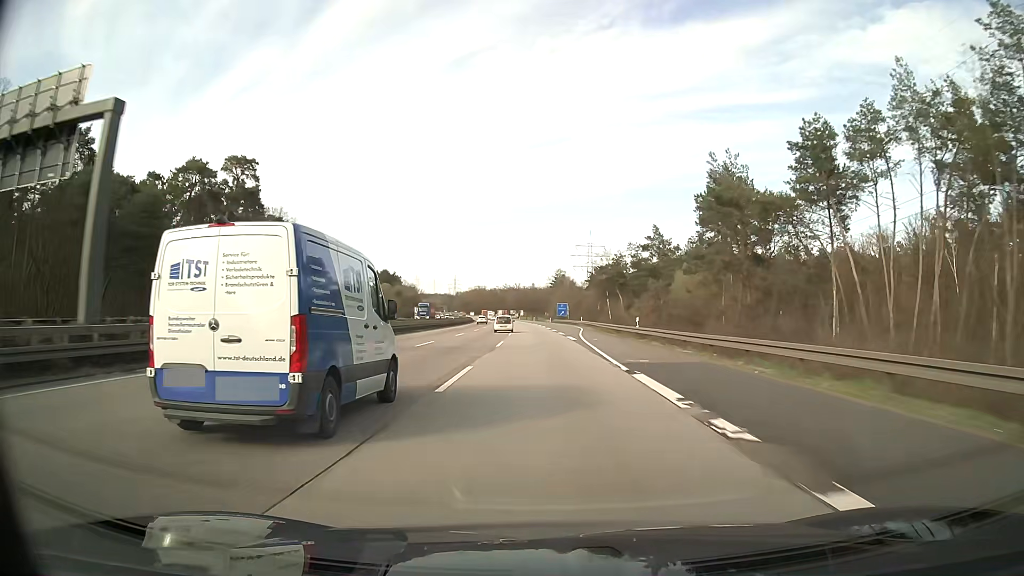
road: motorway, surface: asphalt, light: Day
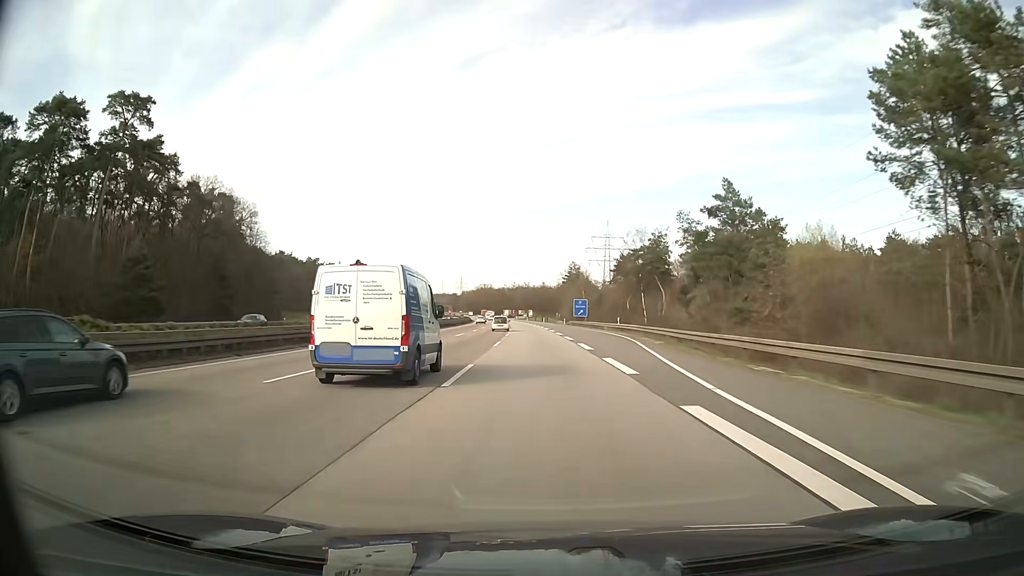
(-0.3, +35.4) m; -1°
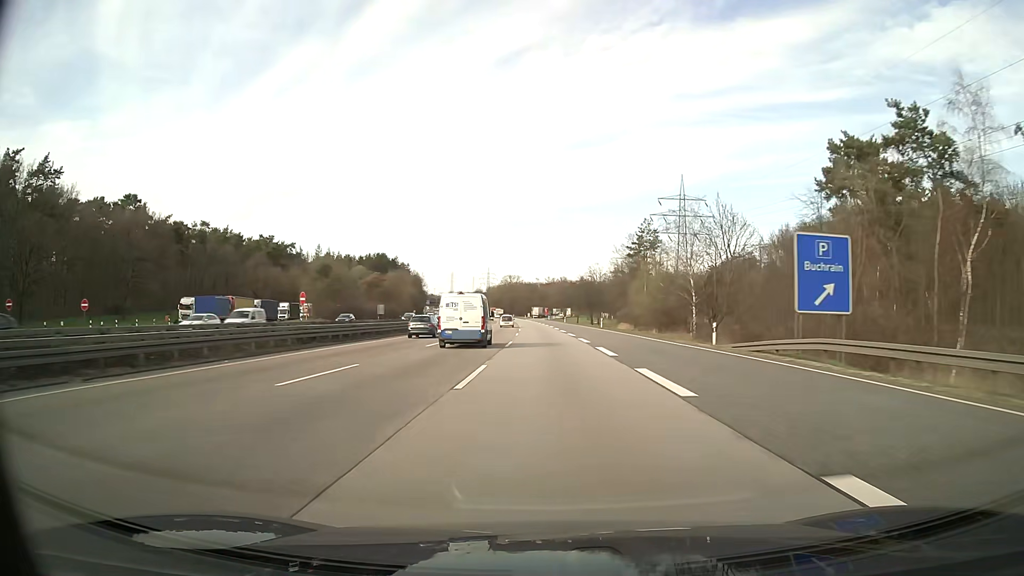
(-2.2, +89.0) m; -3°
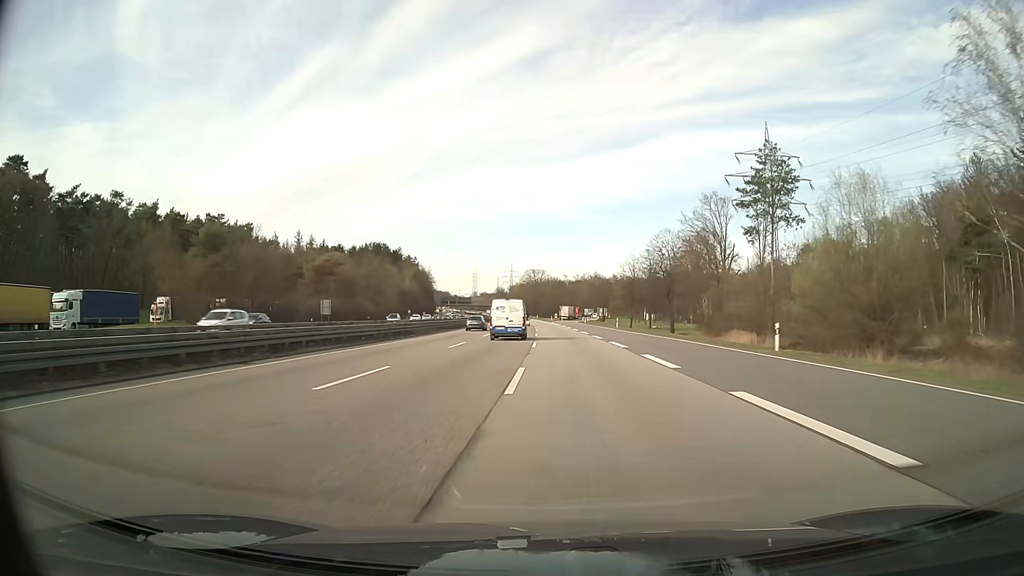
(-1.1, +53.9) m; -2°
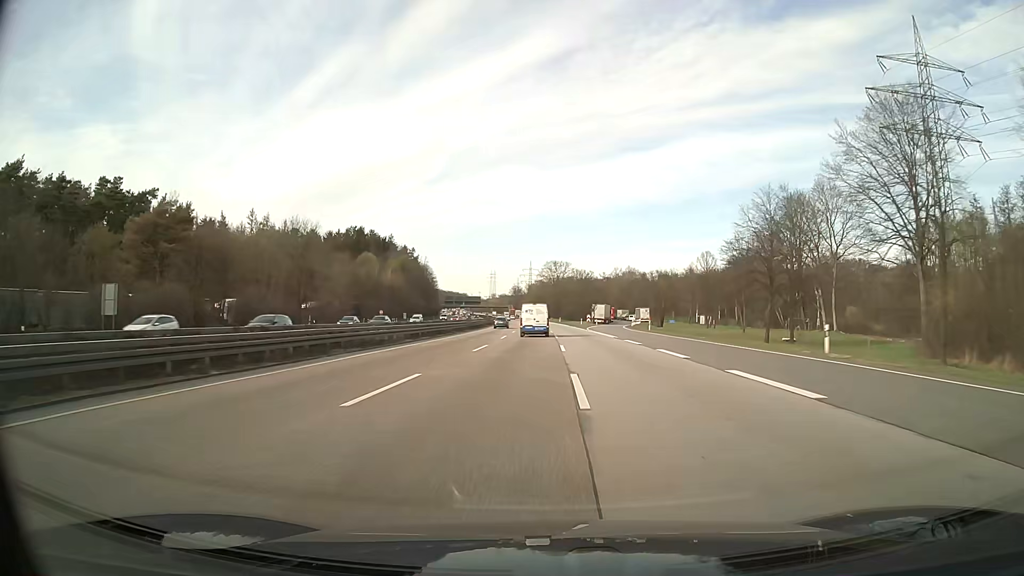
(-0.9, +55.3) m; -2°
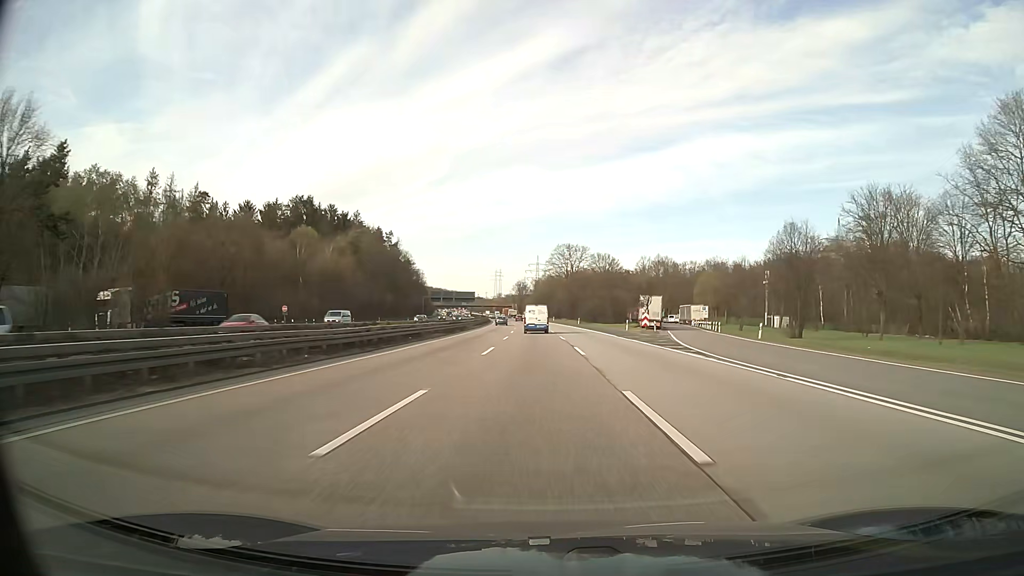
(-0.5, +56.6) m; -1°
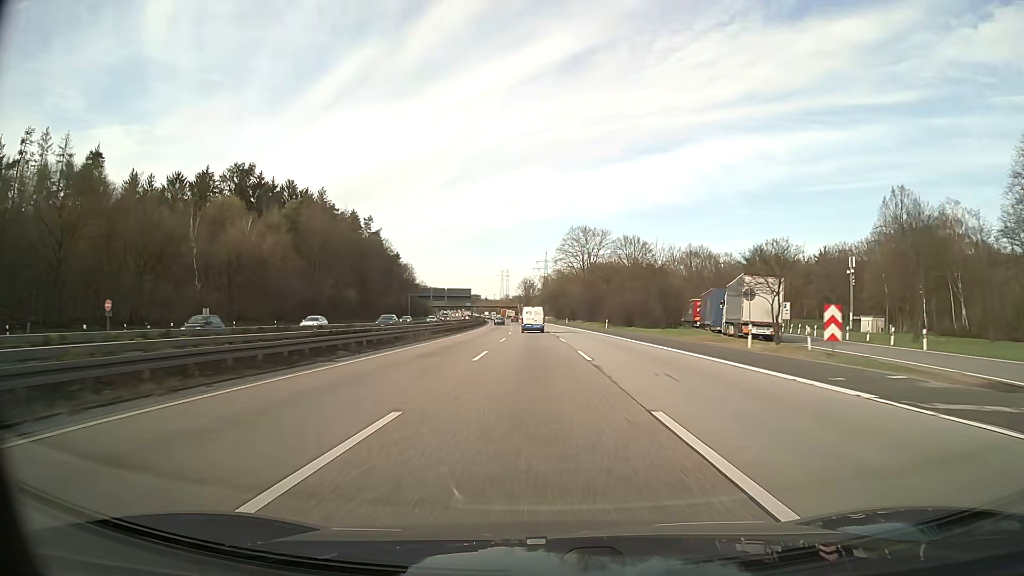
(-0.2, +38.3) m; -1°
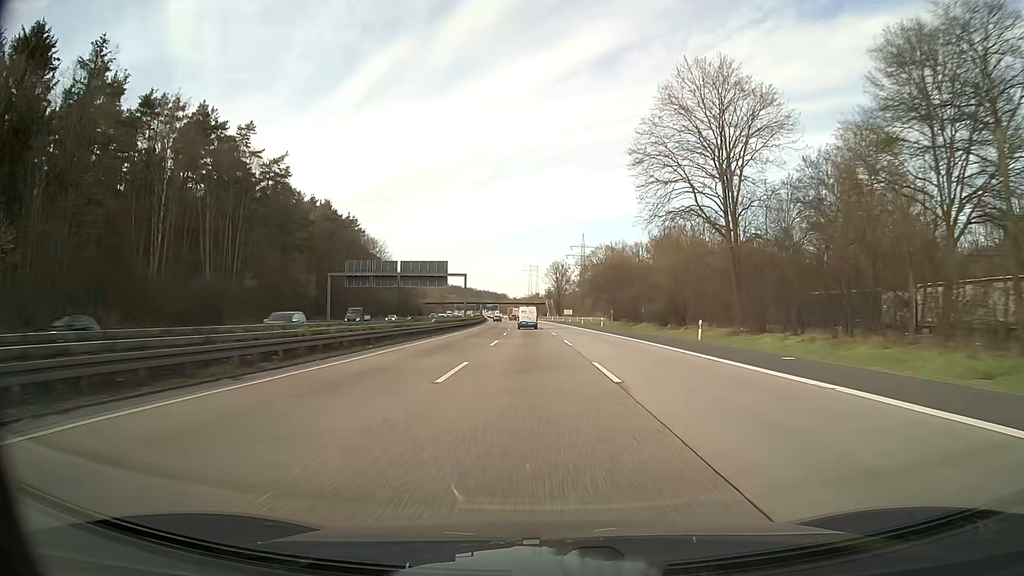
(-2.1, +96.8) m; -3°
(0, +10) (0, +20) (0, +30) (0, +40) (-1, +50) (-1, +60) (-1, +70) (-2, +80) (-2, +90) (-3, +100) m
